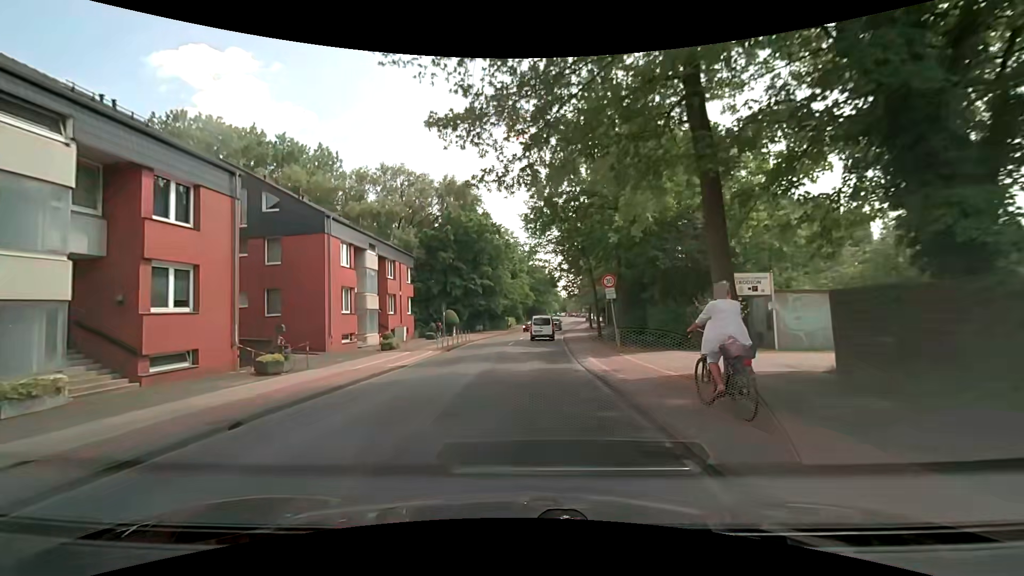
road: tertiary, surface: asphalt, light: Day
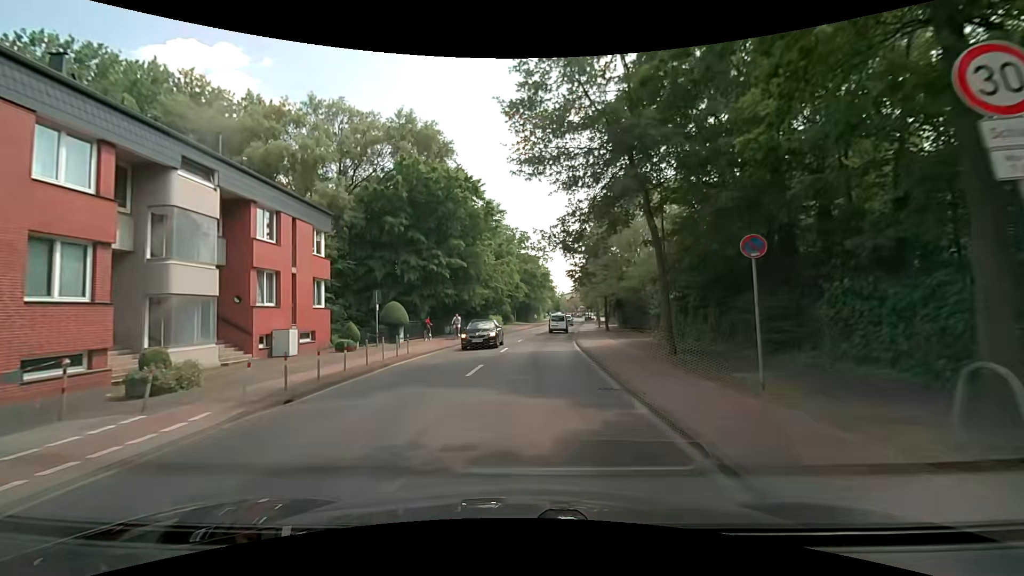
(+0.2, +18.4) m; +1°
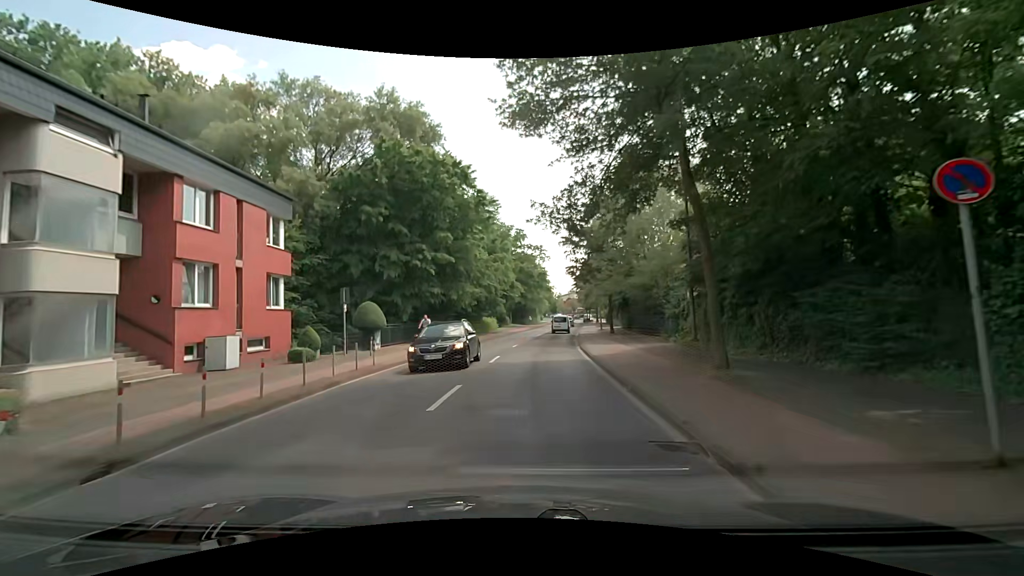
(0.0, +4.3) m; 0°
(0, +10) (0, +20) (+1, +30) (+2, +40) (+3, +50) (+4, +60) (+5, +70) (+7, +80) (+8, +90) (+9, +99) m
